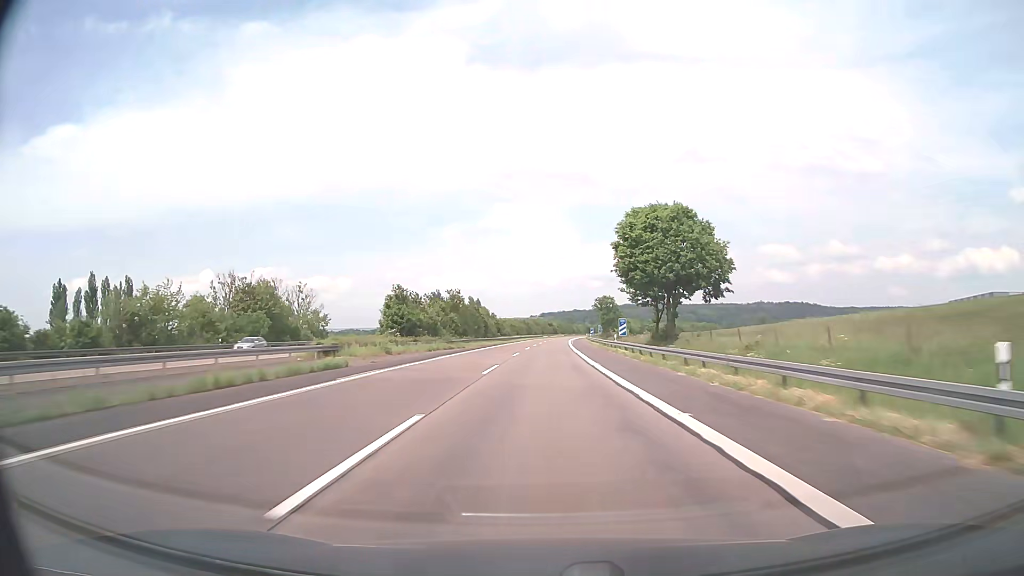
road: motorway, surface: asphalt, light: Day
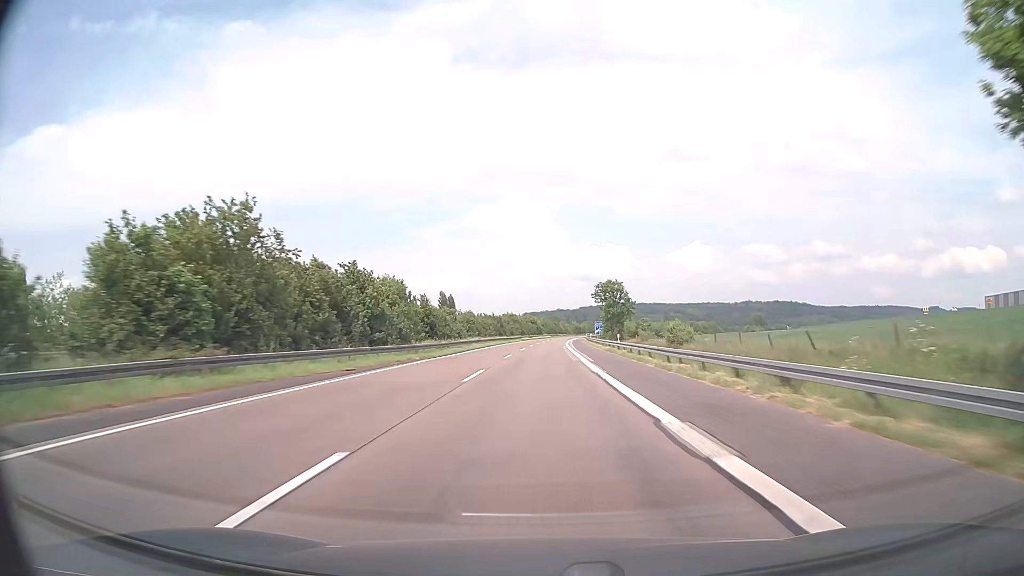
(+0.7, +57.0) m; +1°
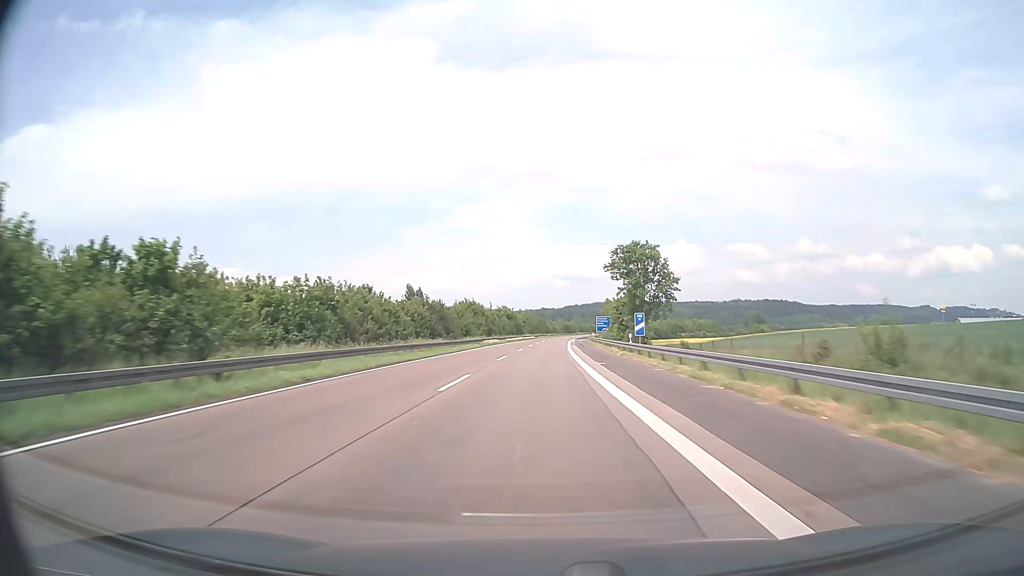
(+0.8, +57.0) m; +2°
(0, +10) (0, +20) (0, +30) (0, +40) (0, +50) (0, +60) (+1, +70) (+1, +80) (+1, +90) (+2, +100) m
